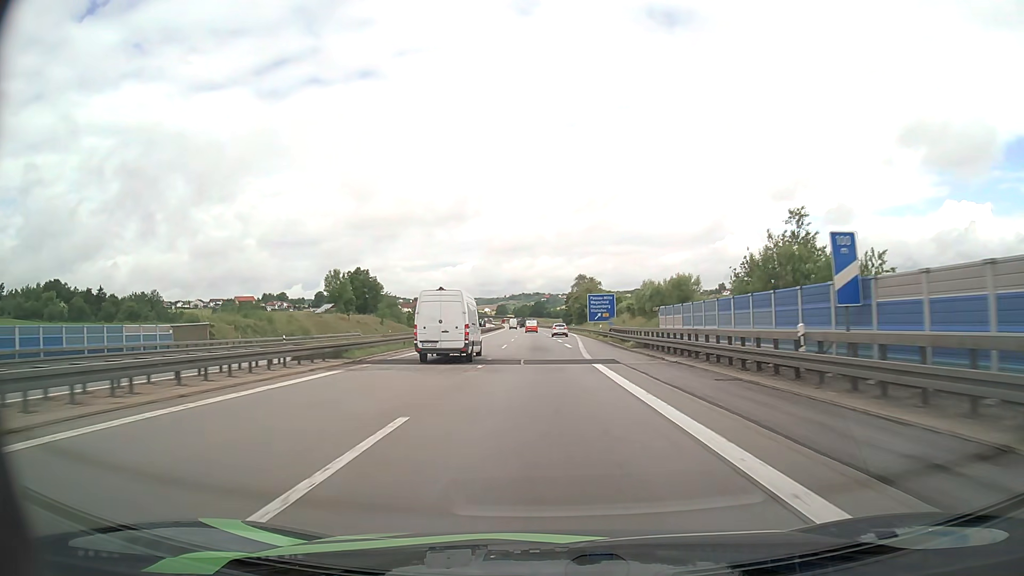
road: motorway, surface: asphalt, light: Day
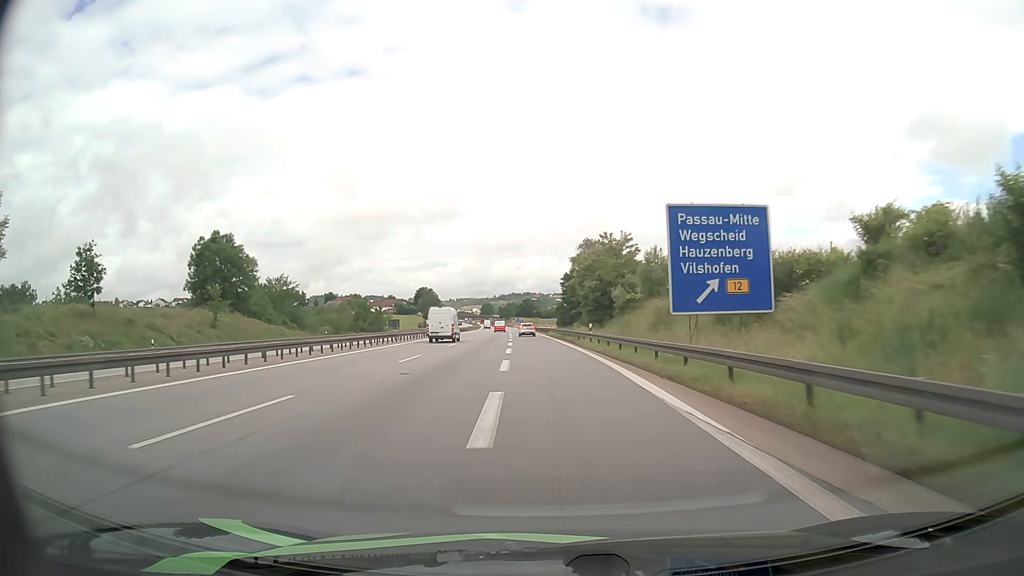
(+1.0, +68.4) m; +1°
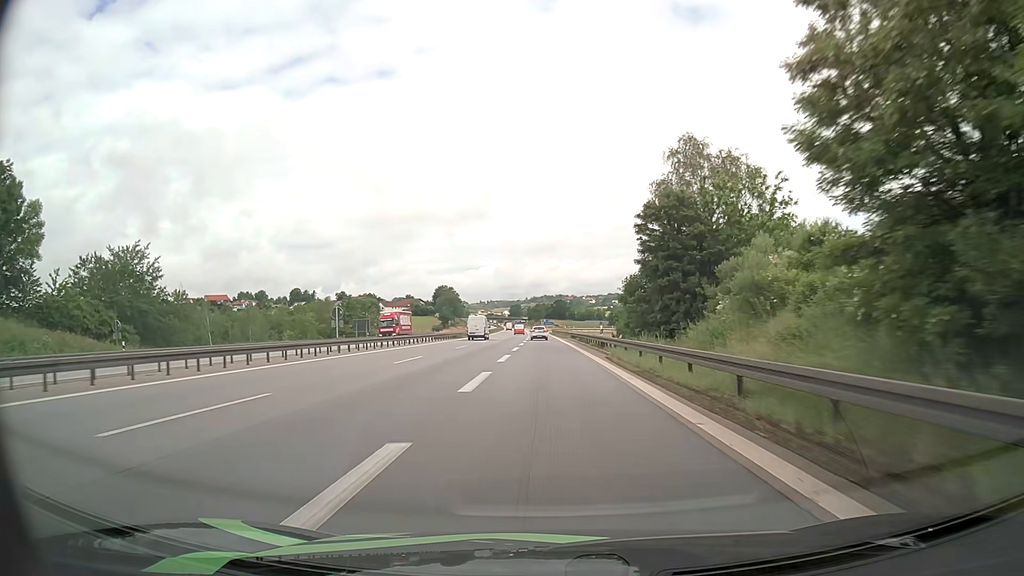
(-1.5, +53.8) m; -3°
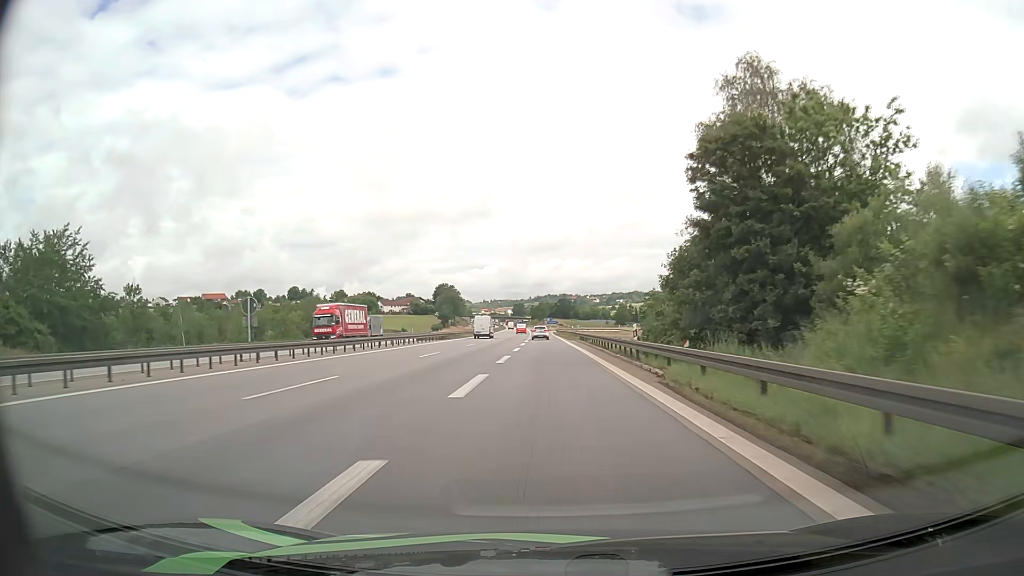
(-0.1, +13.3) m; 0°
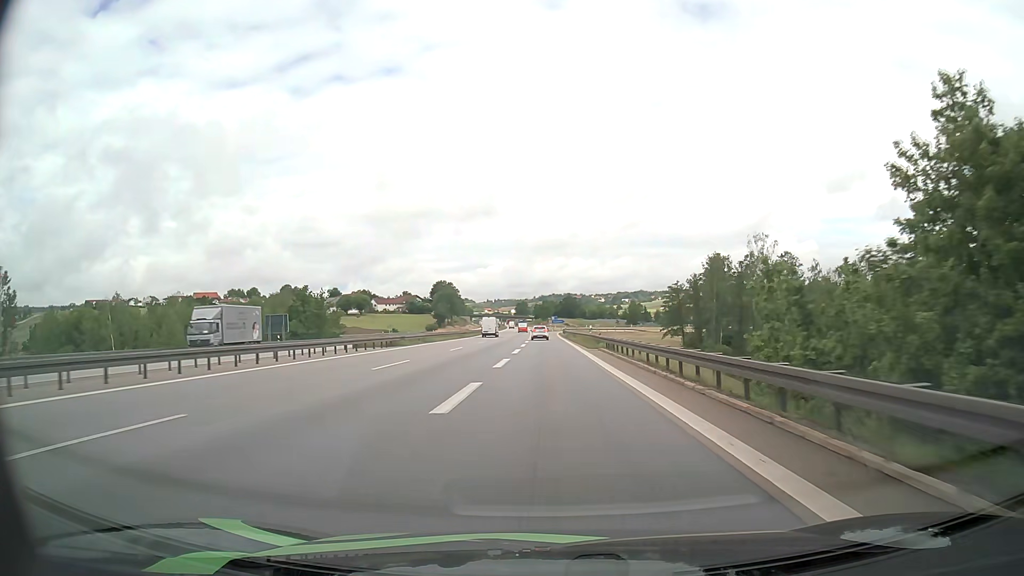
(-0.1, +26.4) m; -1°
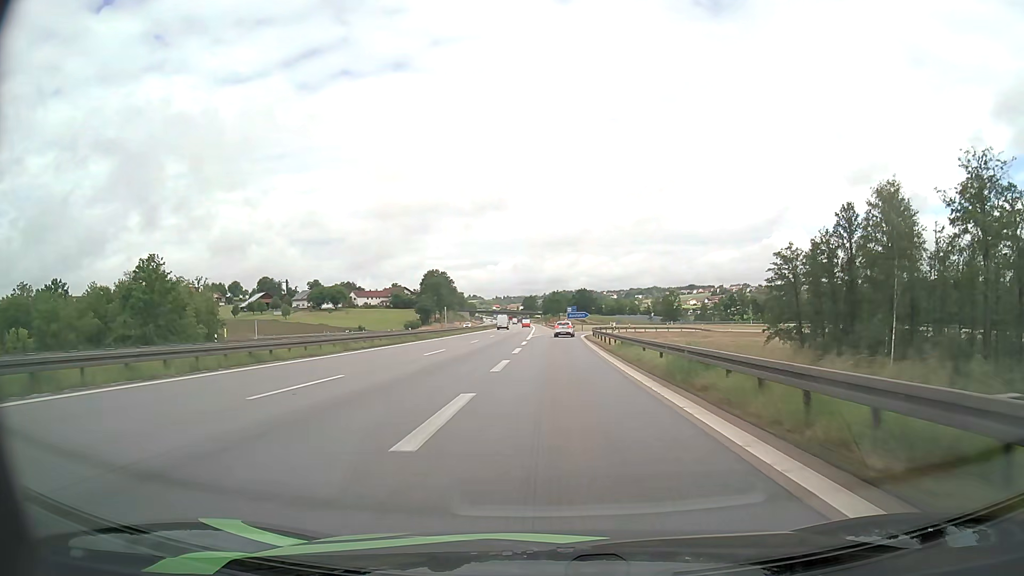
(-0.4, +63.3) m; -1°
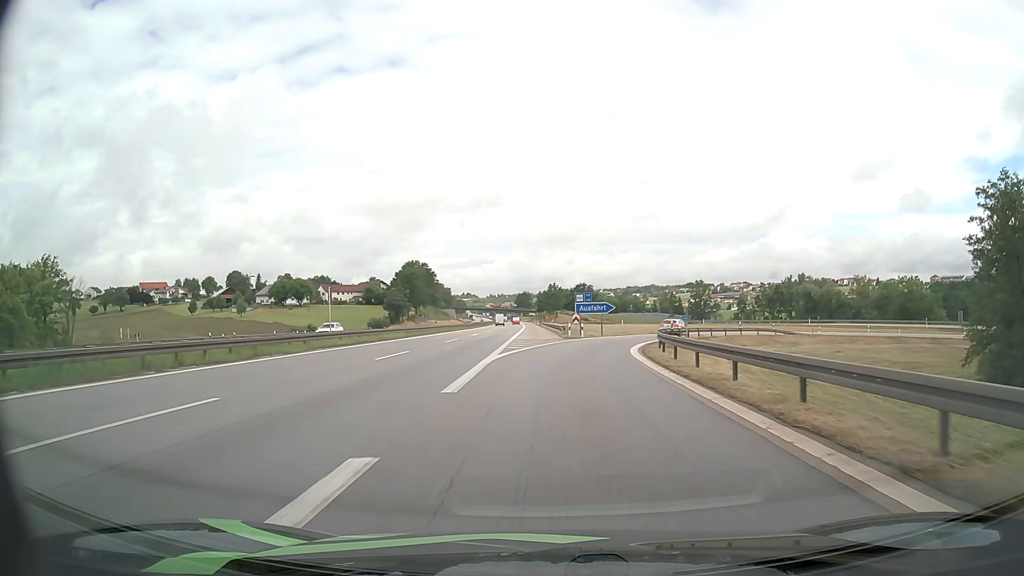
(0.0, +42.2) m; 0°
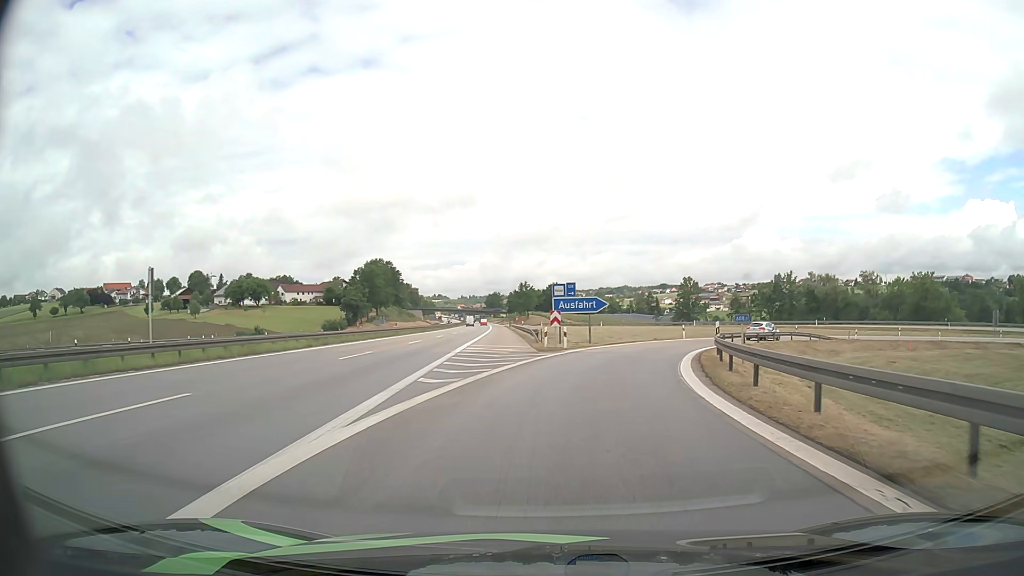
(+0.3, +16.6) m; +2°
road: motorway_link
(0, +10) (+2, +20) (+4, +30) (+7, +39) (+12, +48) (+18, +56) (+26, +62) (+35, +66) (+45, +69) (+54, +71) m
